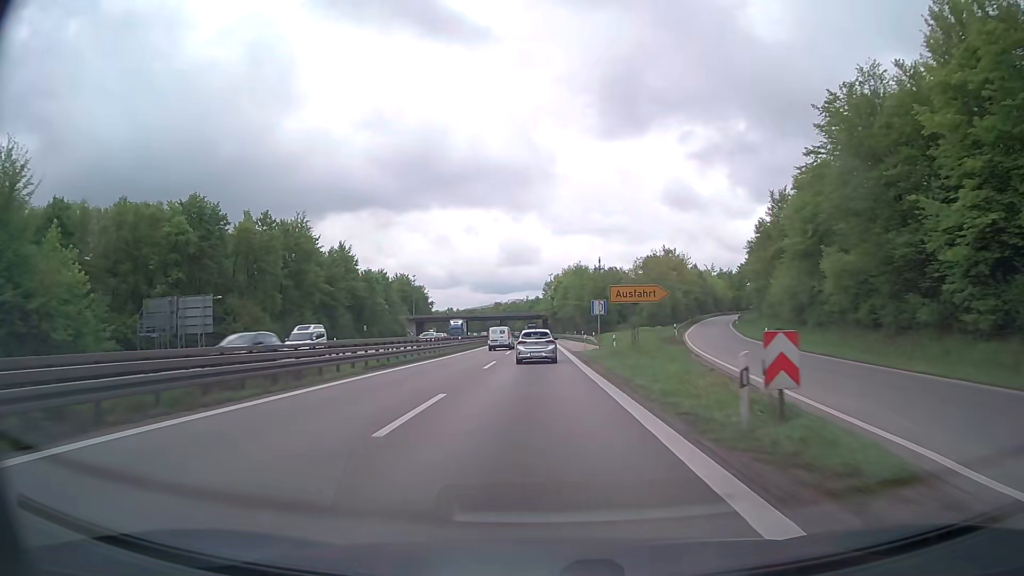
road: trunk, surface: asphalt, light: Day
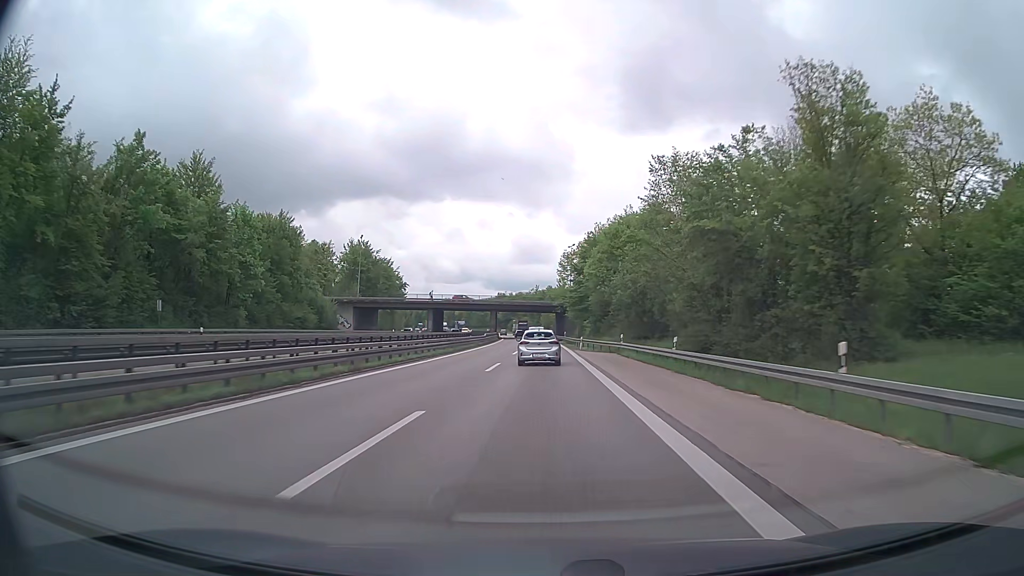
(-0.4, +71.4) m; -1°
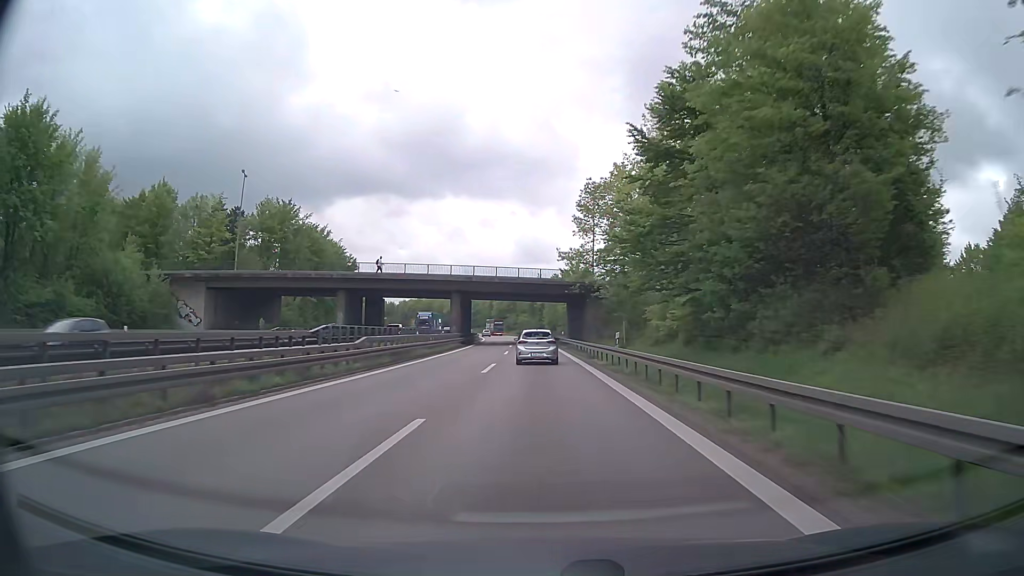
(-0.1, +55.2) m; 0°
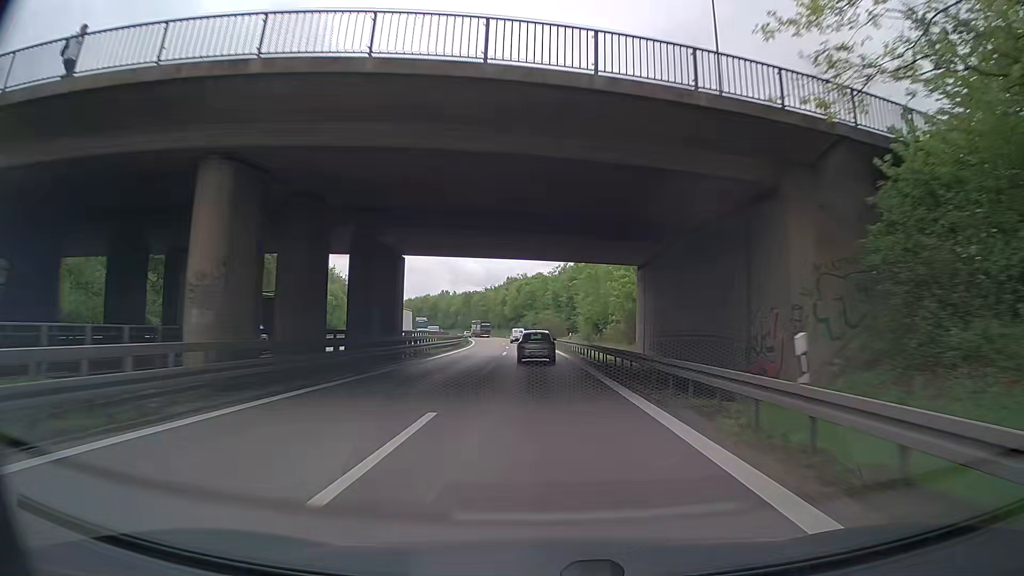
(-0.8, +53.3) m; -2°
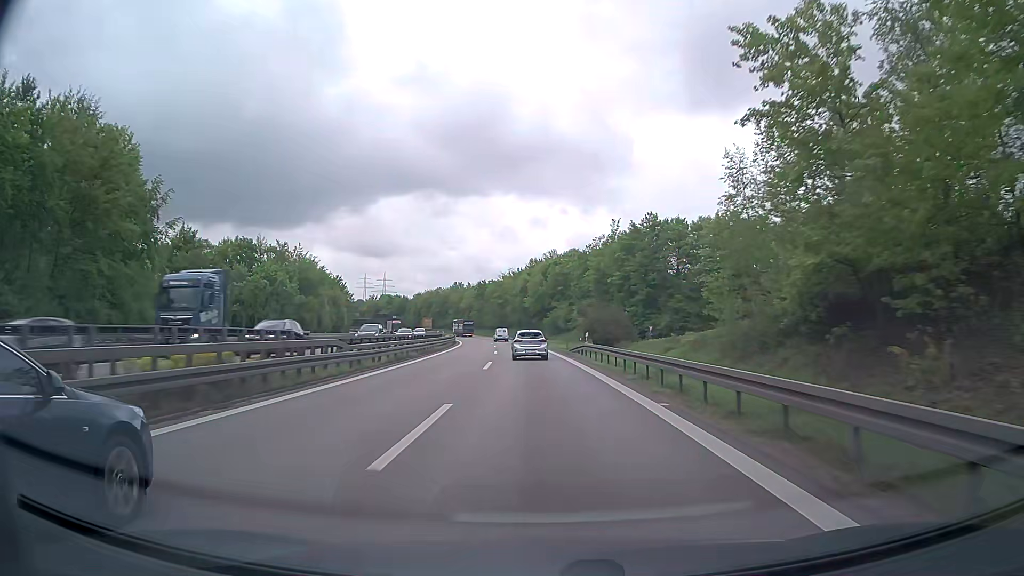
(-0.6, +53.0) m; -3°
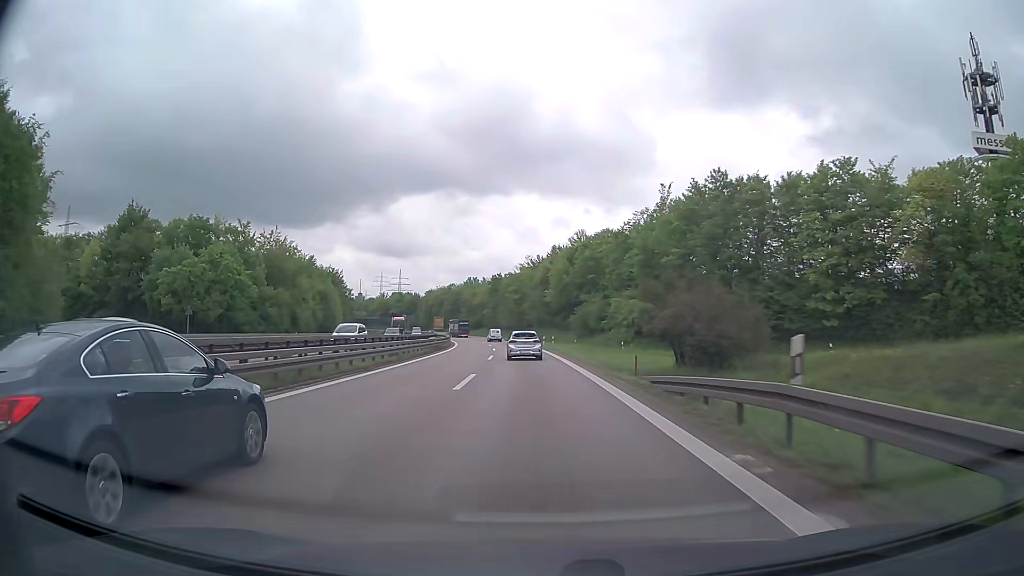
(-0.4, +26.7) m; -2°
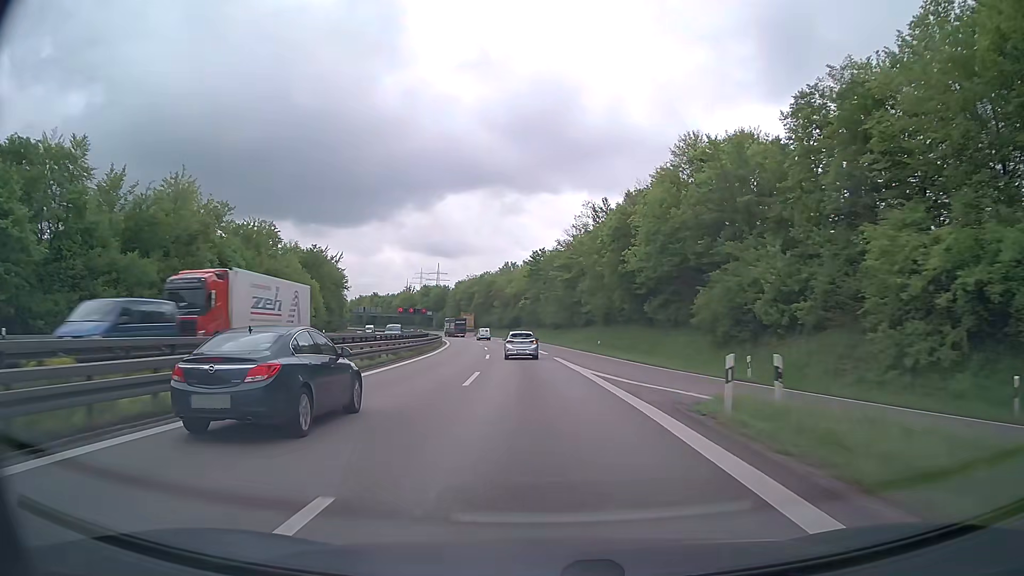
(-2.0, +52.9) m; -4°
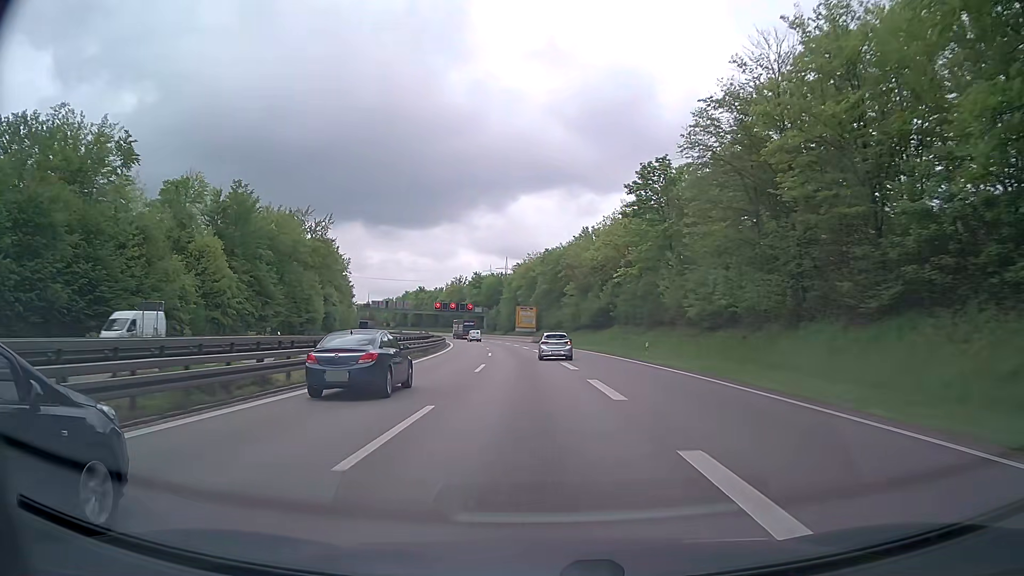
(-3.7, +65.1) m; -7°
(0, +10) (0, +20) (-1, +30) (-1, +40) (-2, +50) (-3, +60) (-4, +70) (-5, +80) (-7, +90) (-8, +100) m
